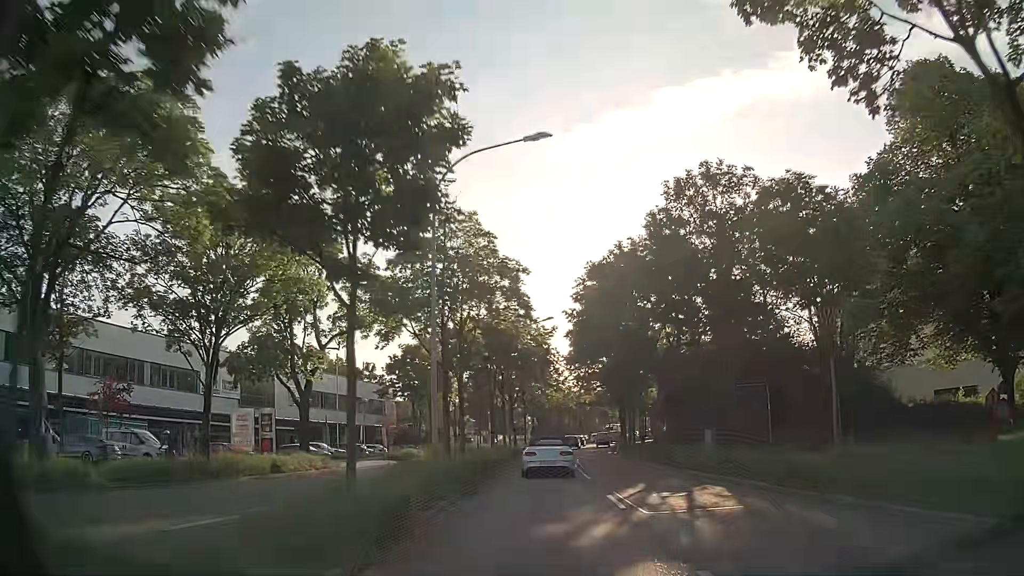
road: primary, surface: asphalt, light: Day
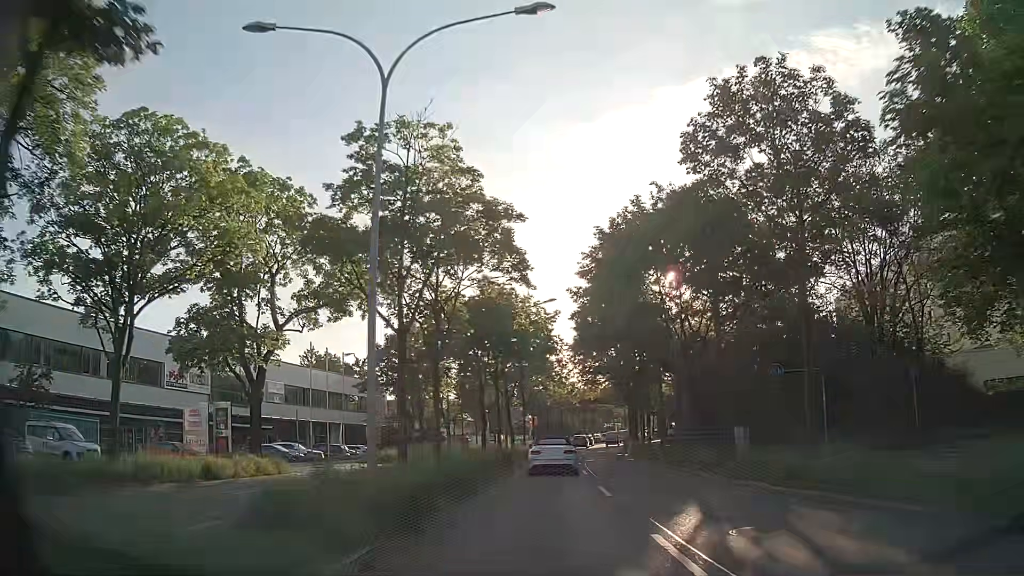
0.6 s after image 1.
(0.0, +6.5) m; 0°
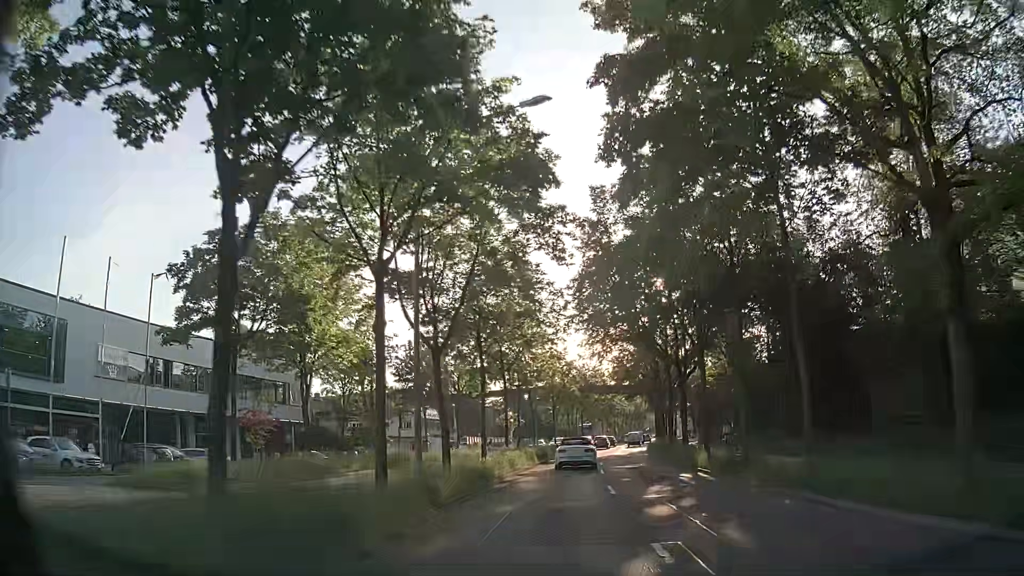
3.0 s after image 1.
(-0.1, +26.3) m; +3°
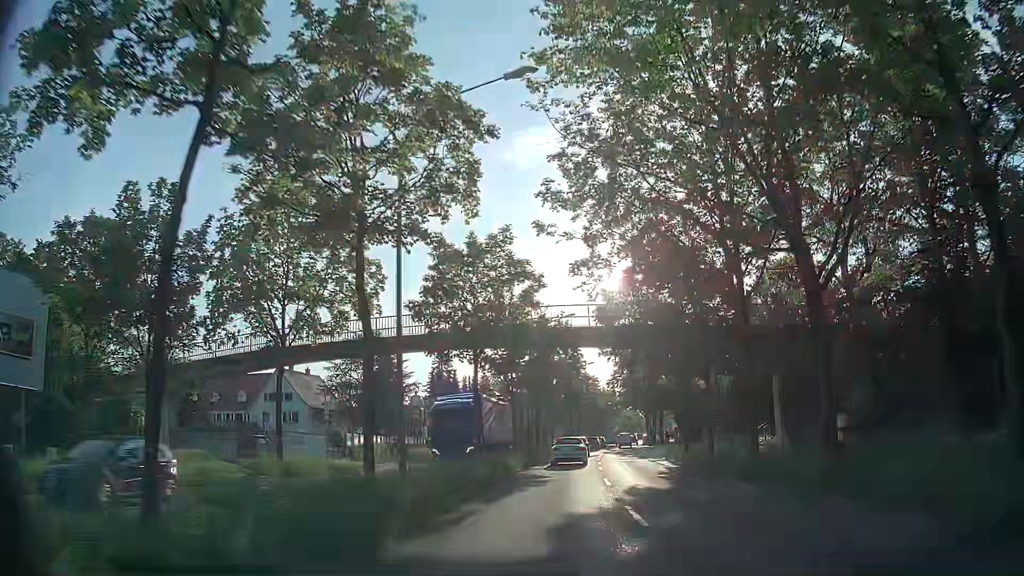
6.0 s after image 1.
(-0.3, +33.4) m; +1°
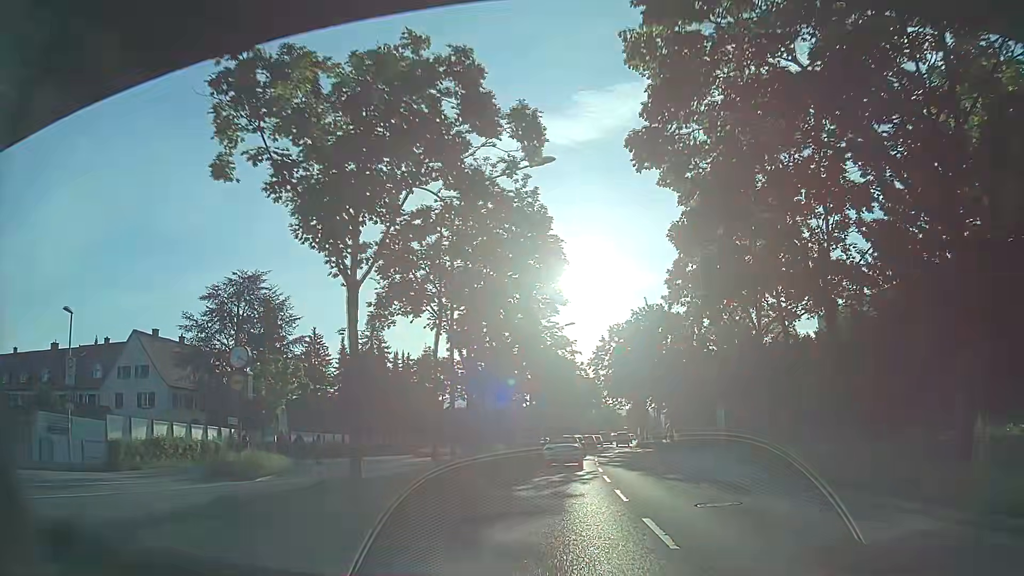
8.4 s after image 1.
(+1.0, +26.4) m; +4°
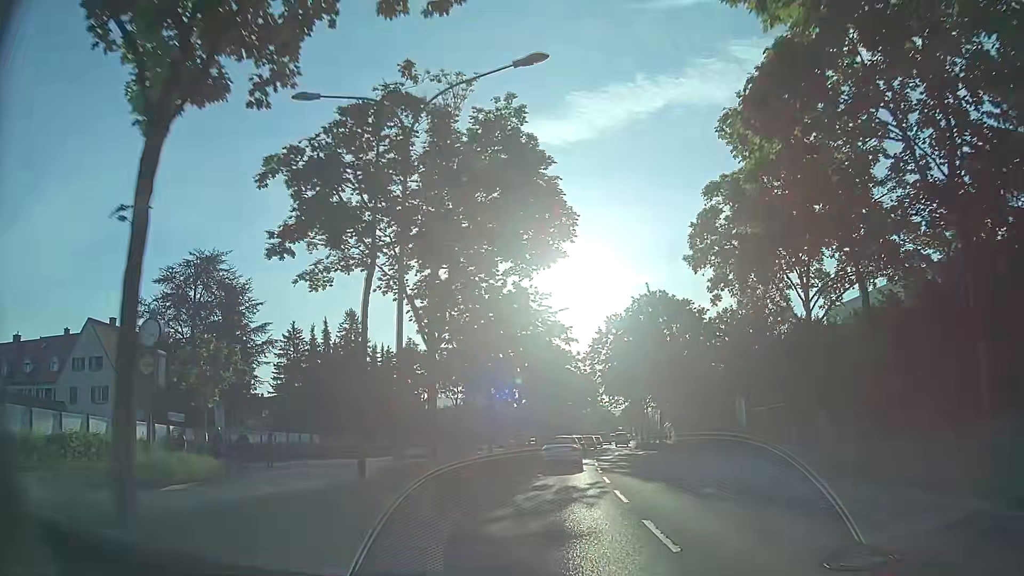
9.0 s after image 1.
(0.0, +6.2) m; 0°
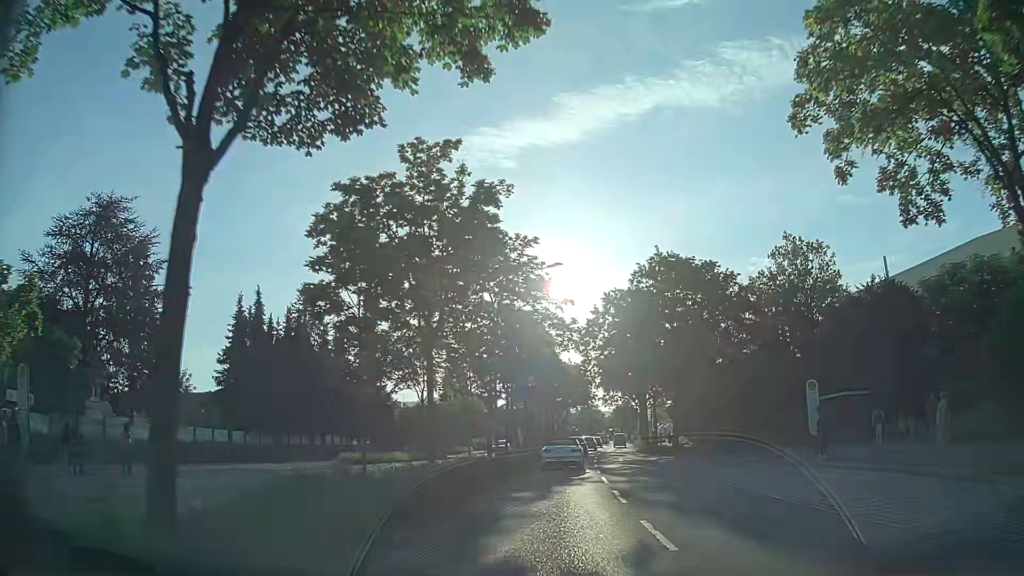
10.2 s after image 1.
(+0.3, +11.8) m; +1°
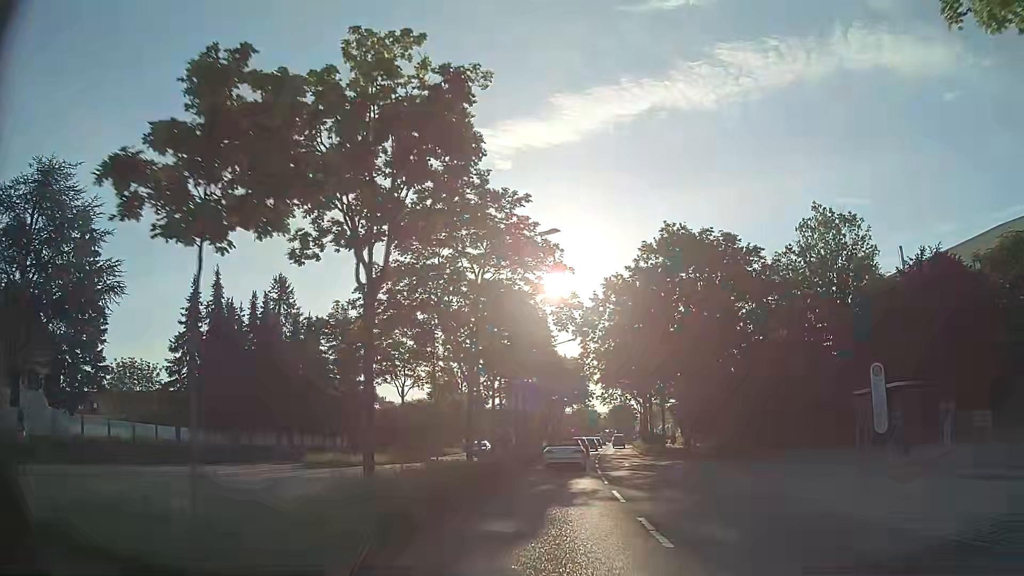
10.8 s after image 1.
(0.0, +5.7) m; +1°
